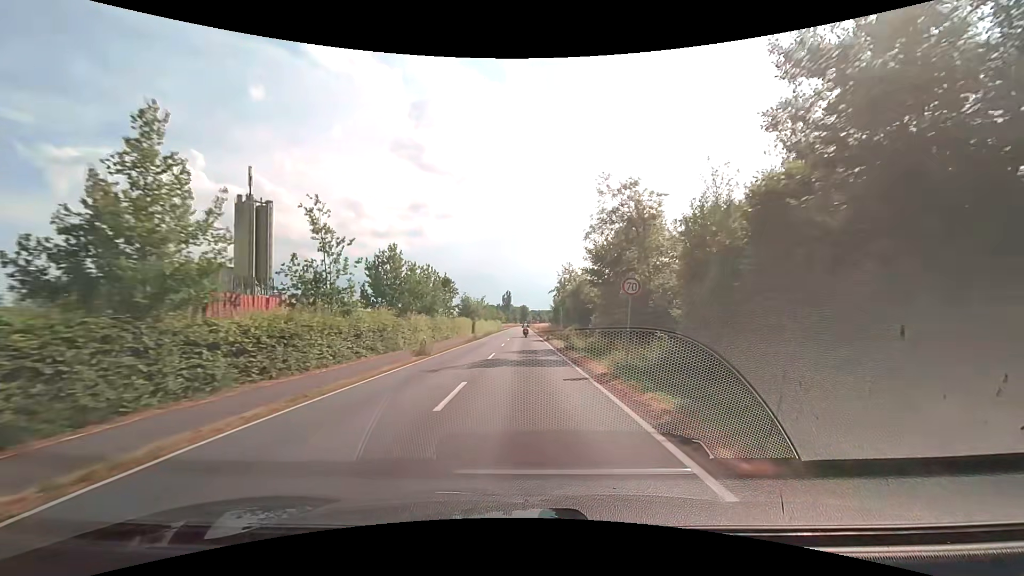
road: secondary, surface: asphalt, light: Day
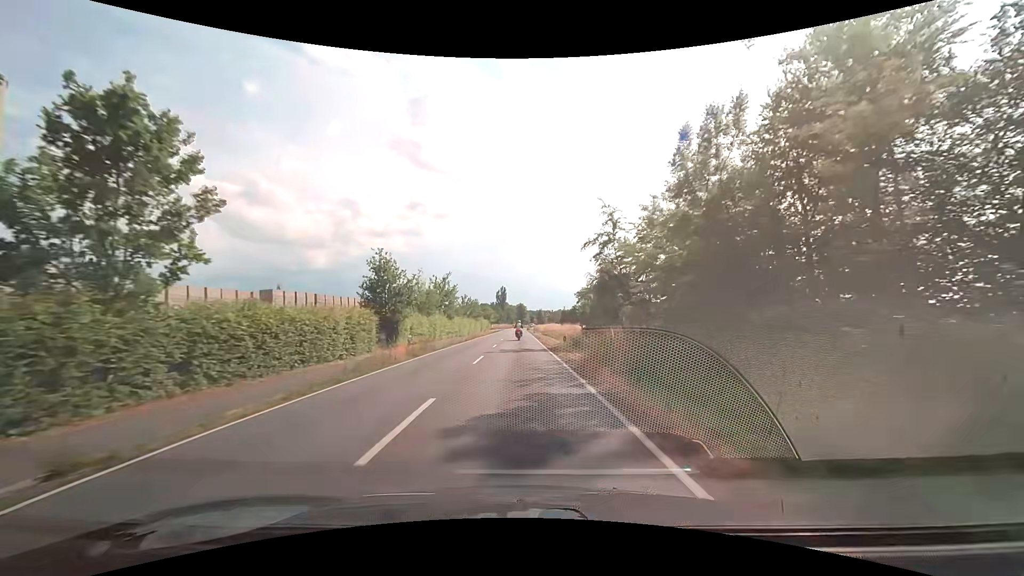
(+0.2, +51.0) m; 0°
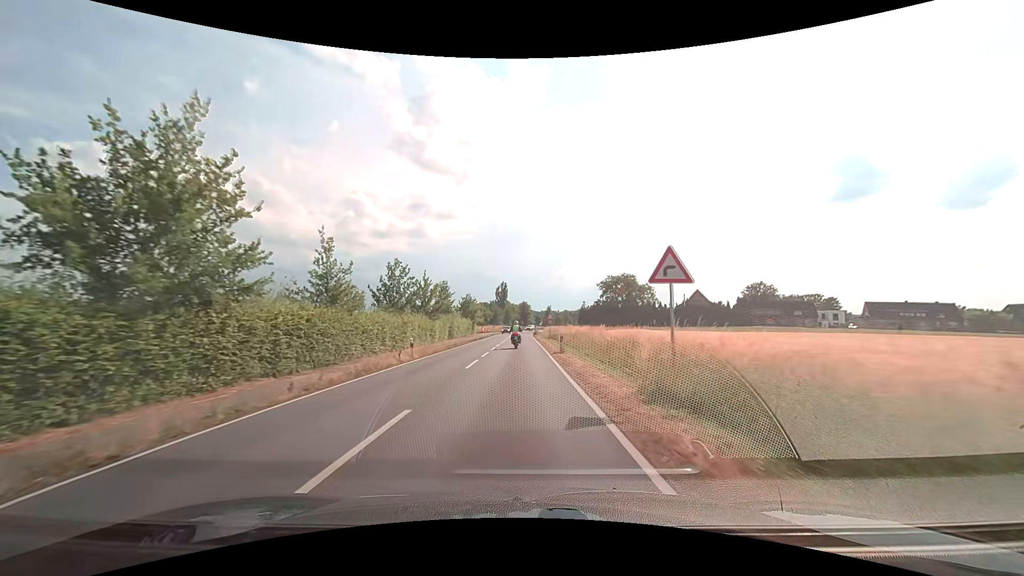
(-0.1, +48.8) m; 0°
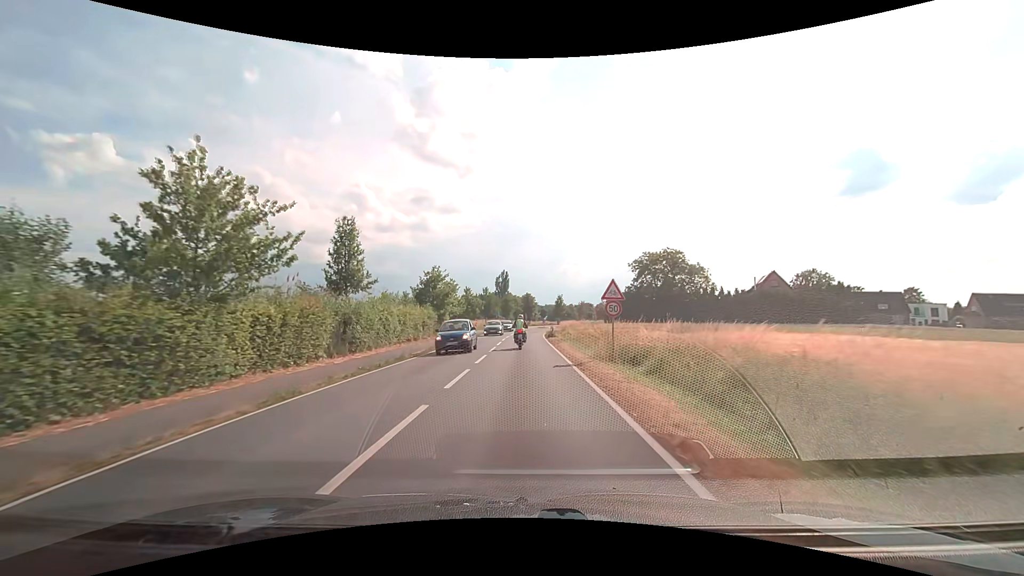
(-0.2, +35.9) m; 0°
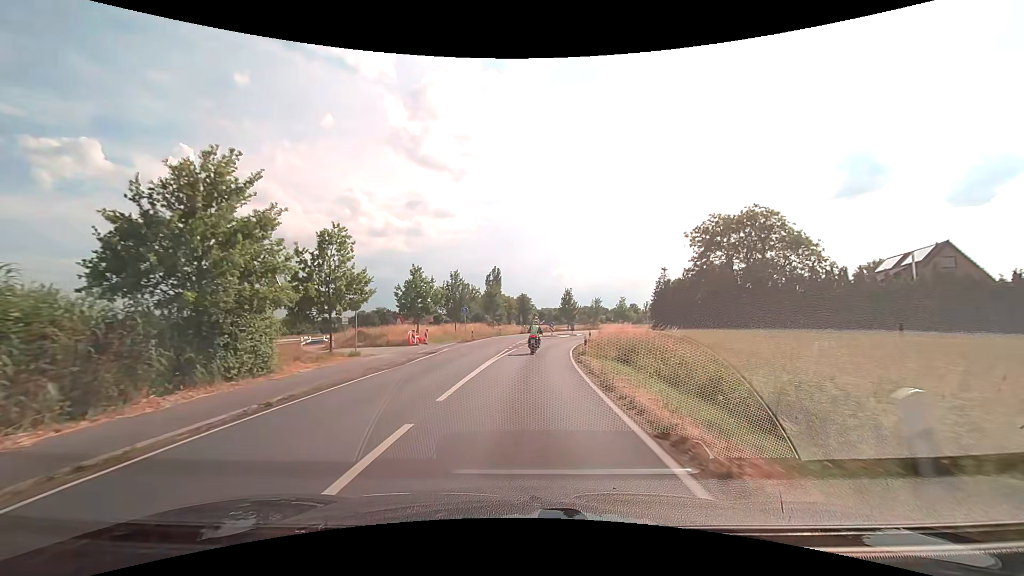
(+0.1, +37.0) m; 0°
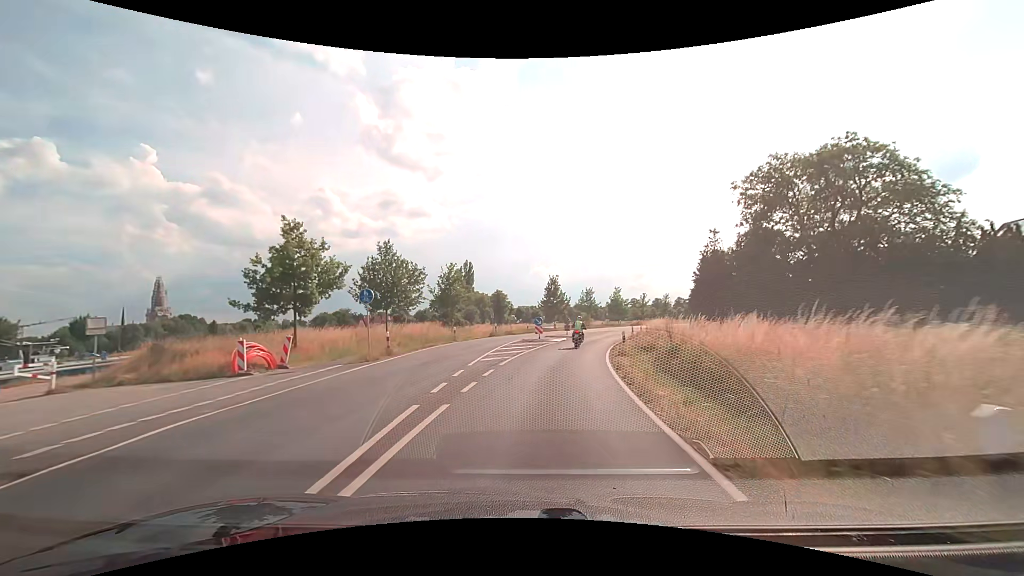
(+0.4, +21.1) m; +3°
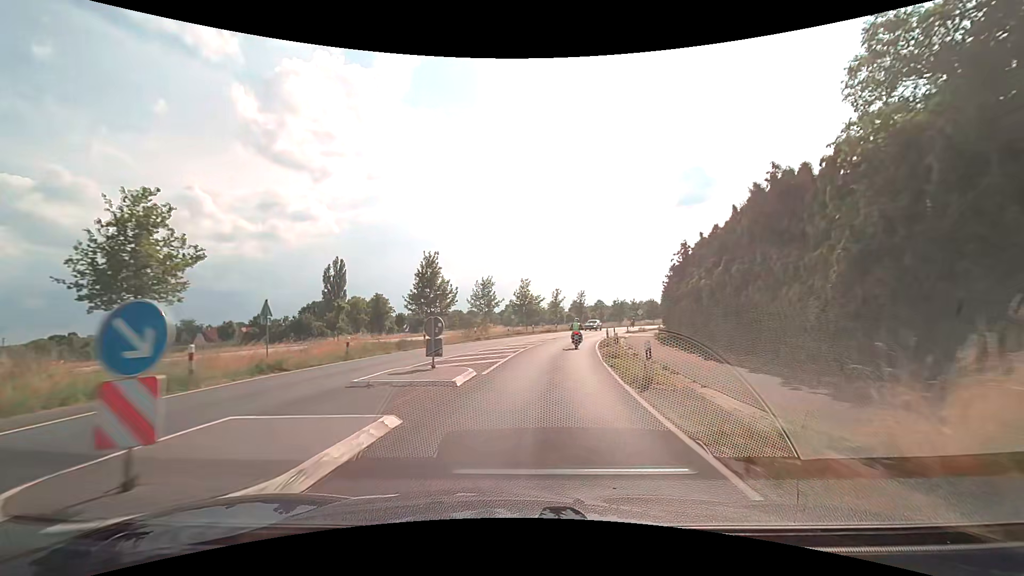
(+2.8, +28.9) m; +12°
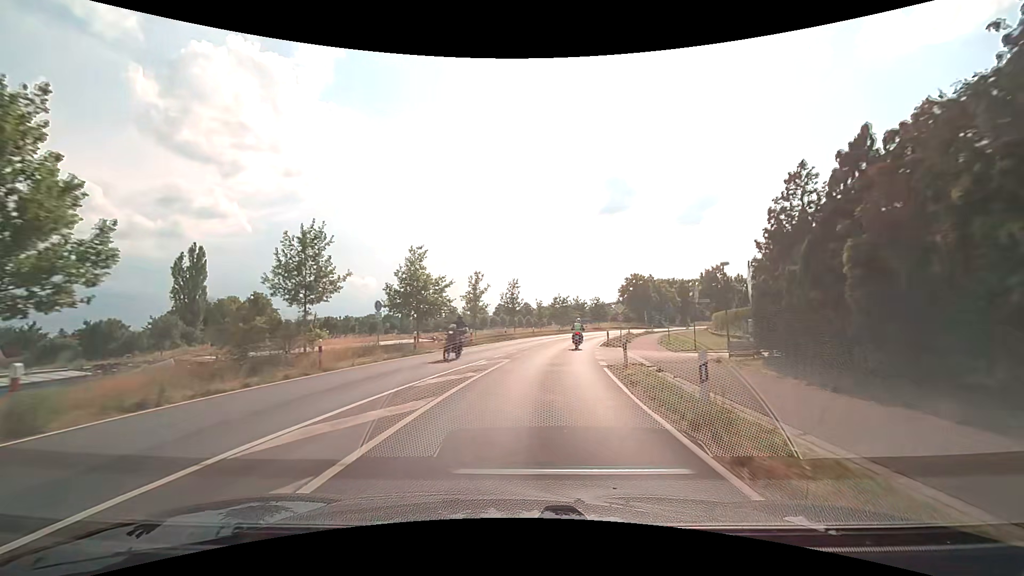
(+2.2, +30.5) m; +9°
(0, +10) (+1, +20) (+2, +30) (+4, +40) (+6, +49) (+9, +59) (+13, +68) (+17, +78) (+21, +86) (+26, +95) m
